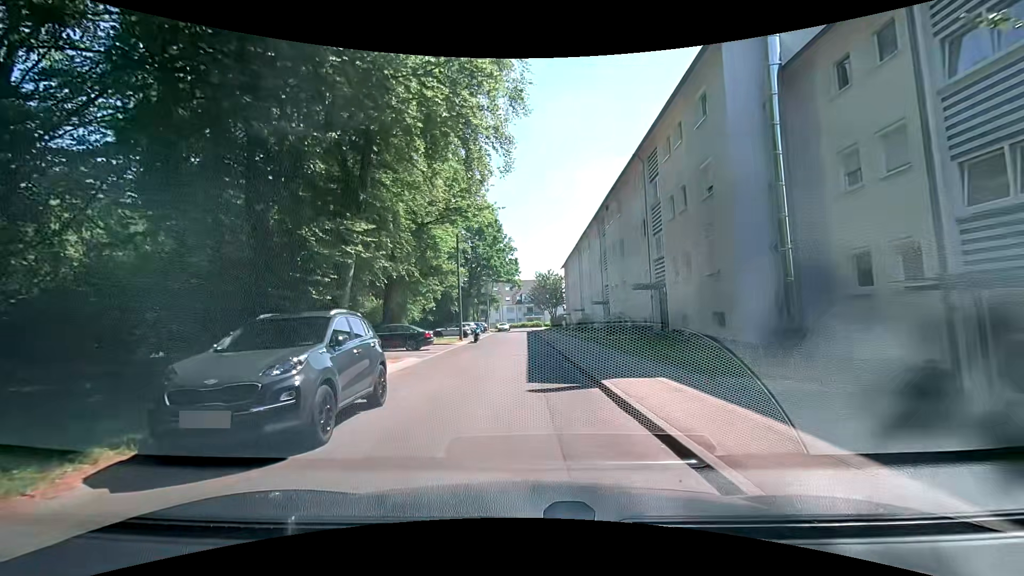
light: Day
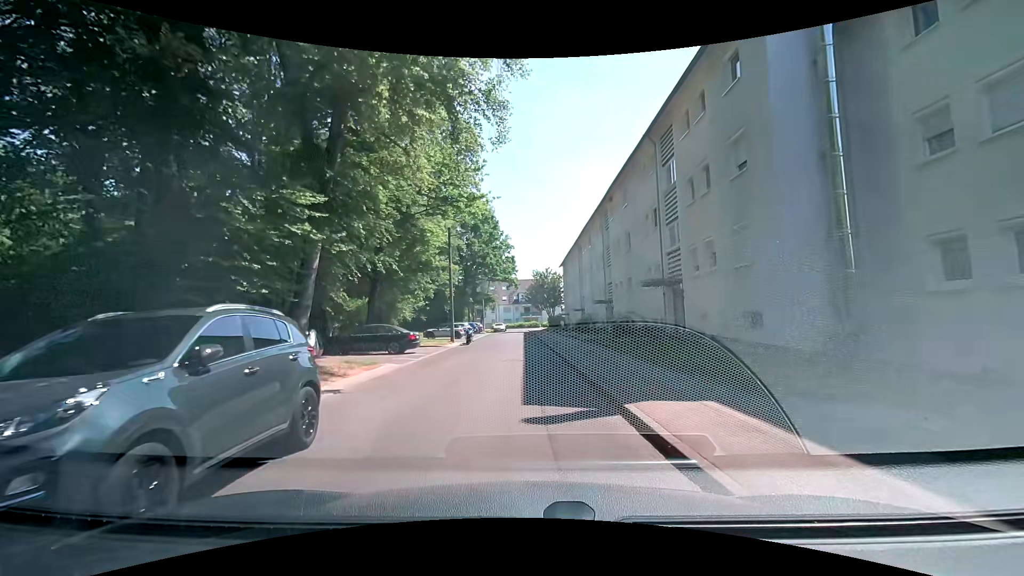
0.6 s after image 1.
(0.0, +2.8) m; +1°
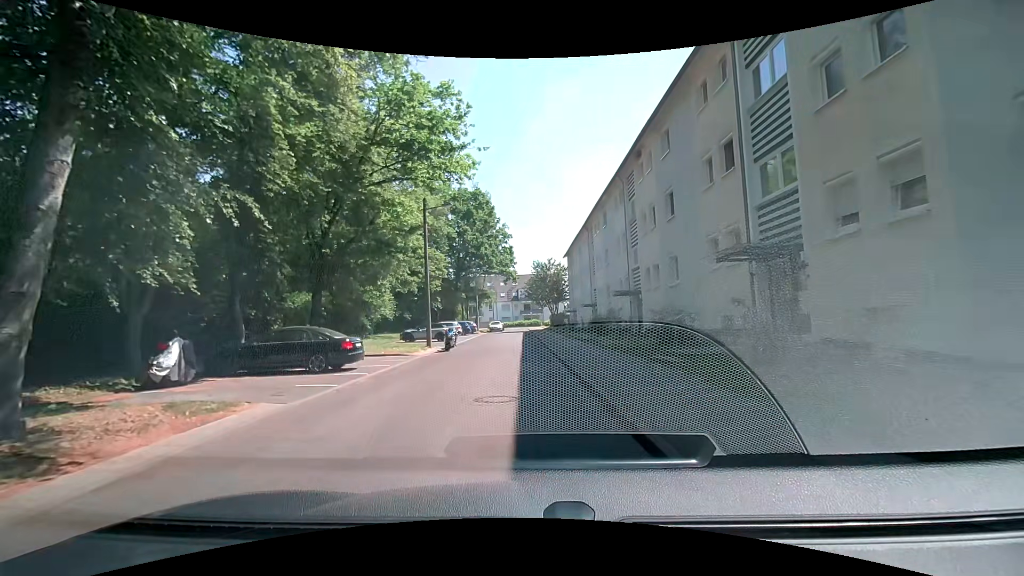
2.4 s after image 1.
(0.0, +8.5) m; +2°
